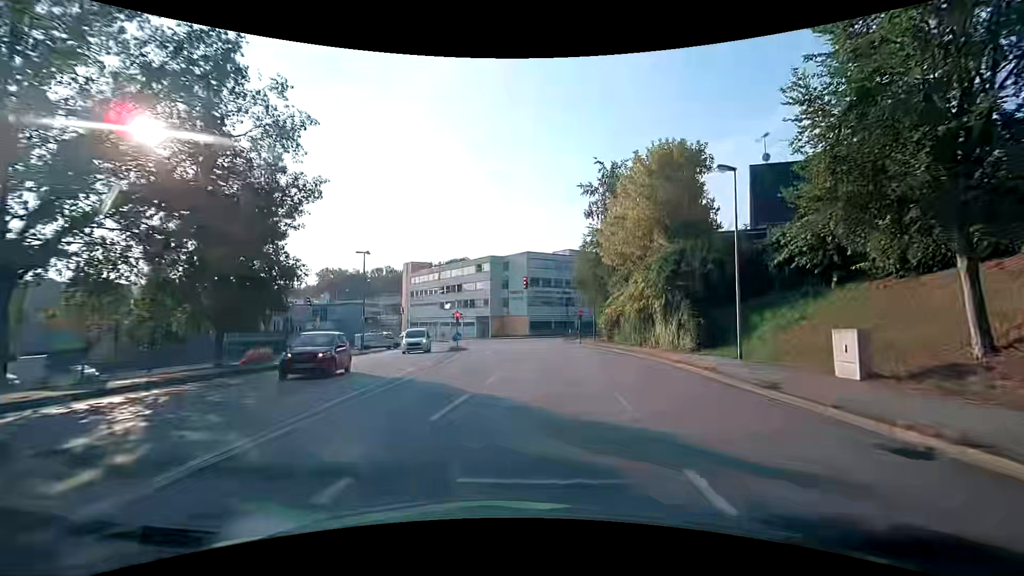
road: tertiary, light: Day
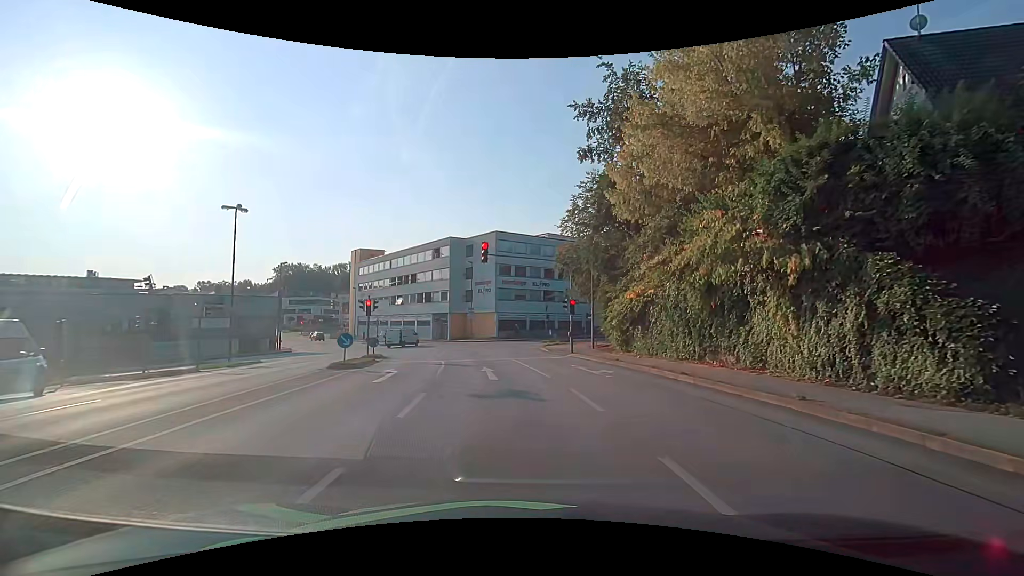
(+0.8, +17.0) m; +4°
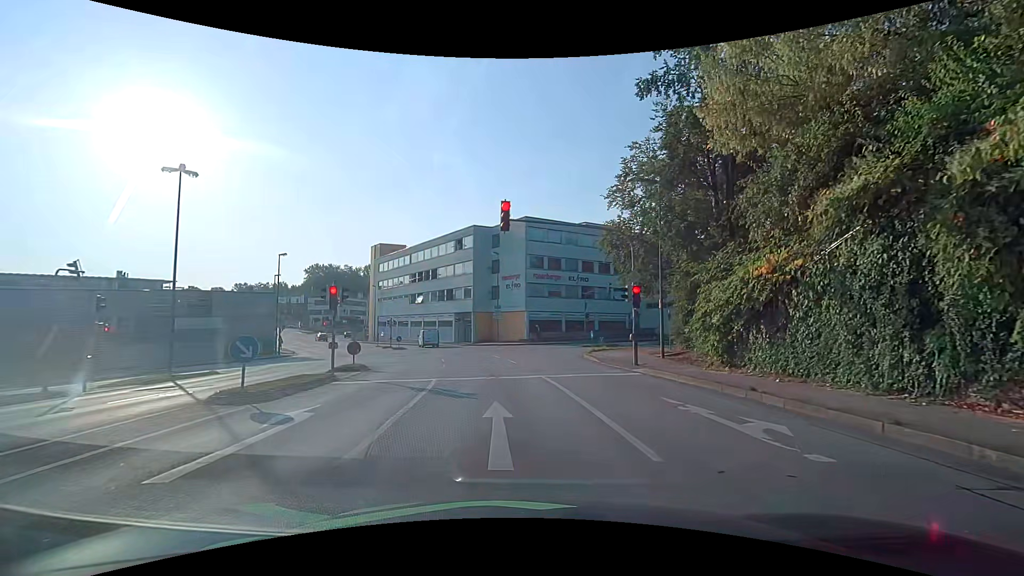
(-0.3, +8.5) m; -5°
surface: asphalt
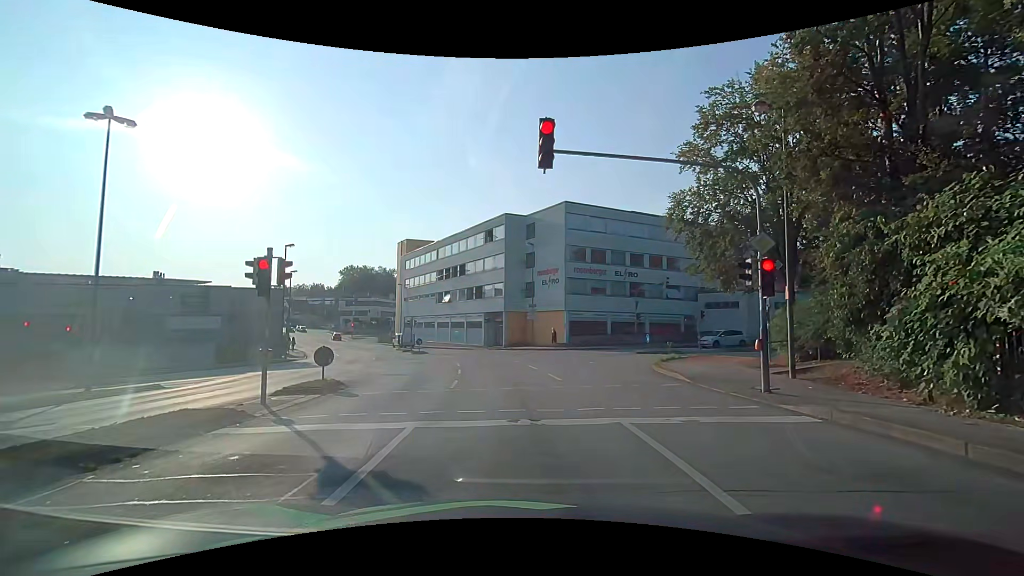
(-0.3, +6.8) m; -1°
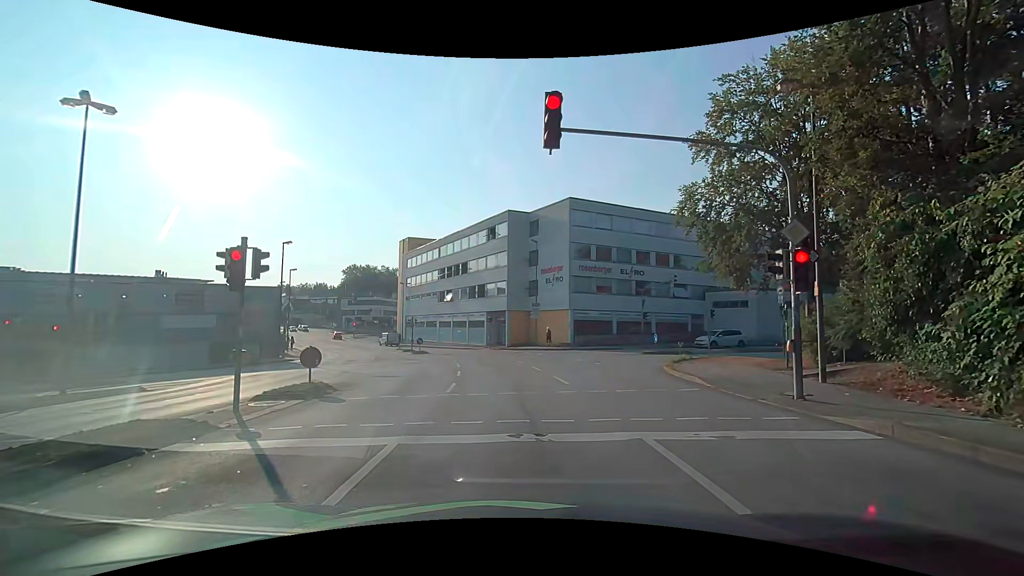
(0.0, +1.1) m; 0°
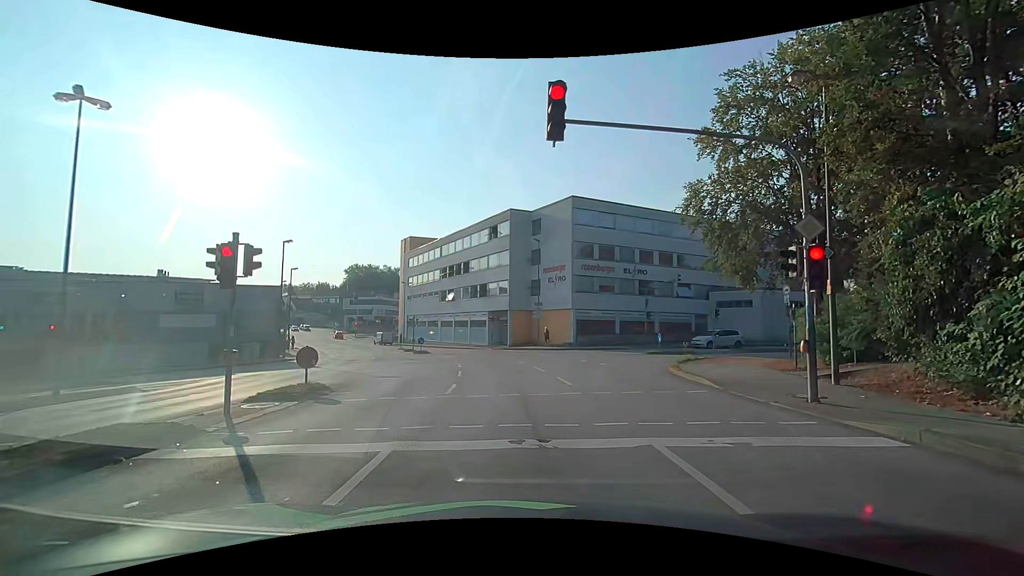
(0.0, +0.4) m; 0°
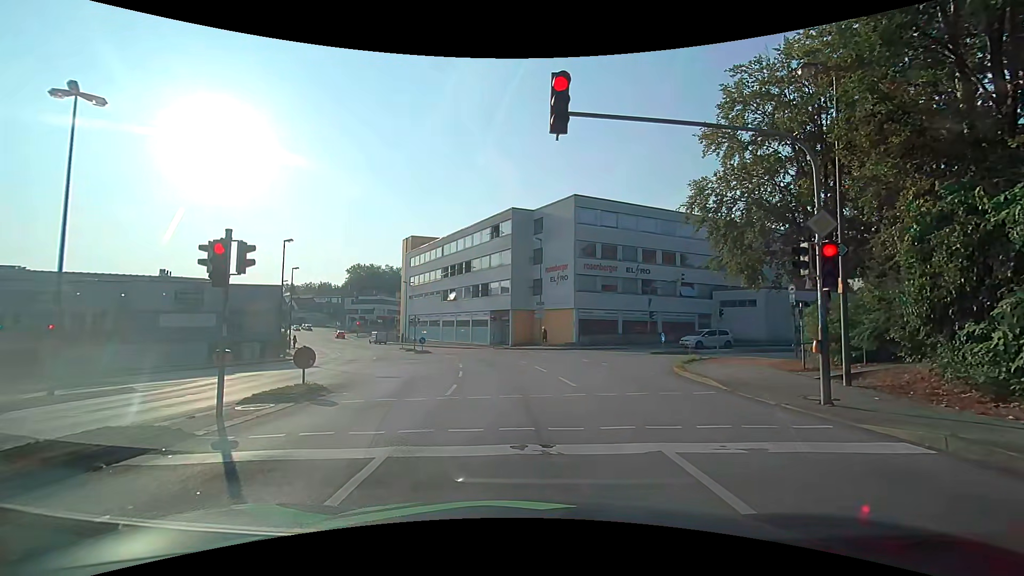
(0.0, +0.3) m; 0°
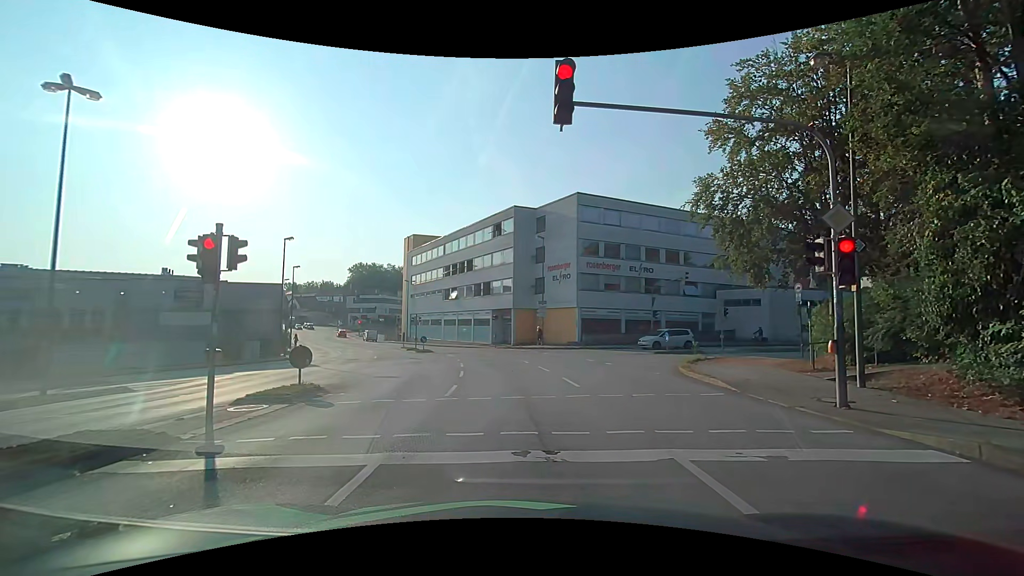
(0.0, +0.4) m; 0°
